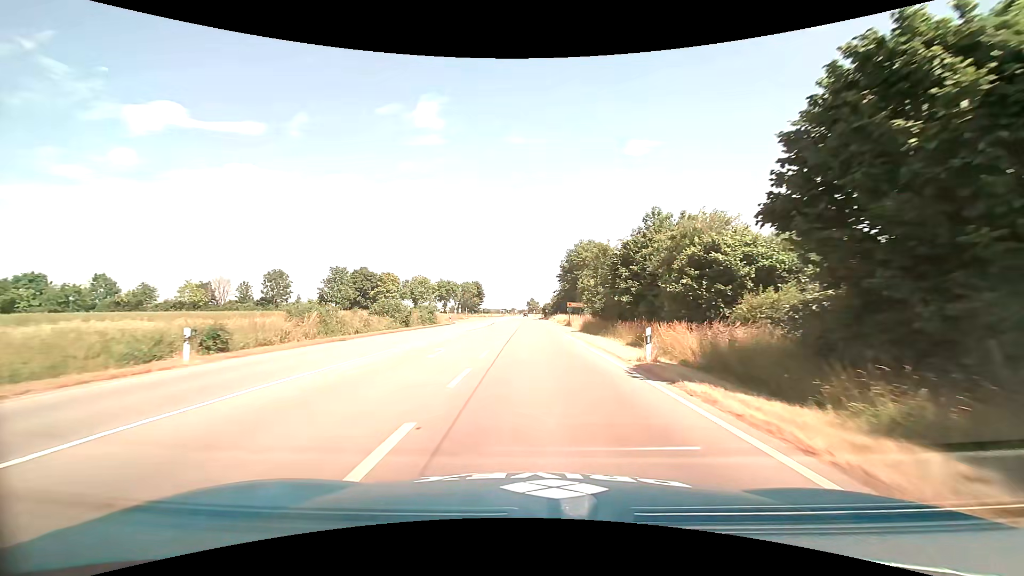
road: primary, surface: asphalt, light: Day
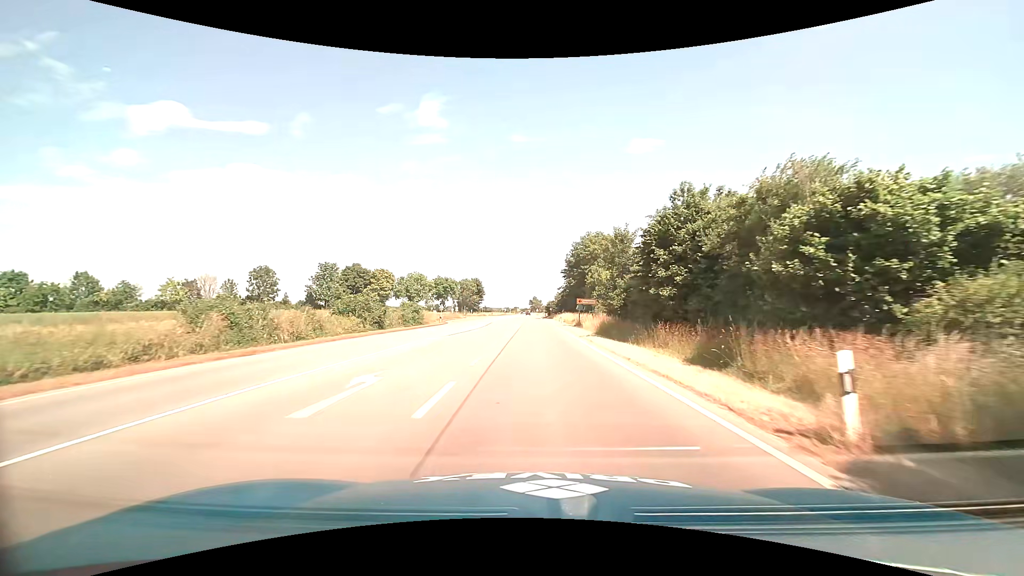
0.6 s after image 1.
(0.0, +8.6) m; 0°
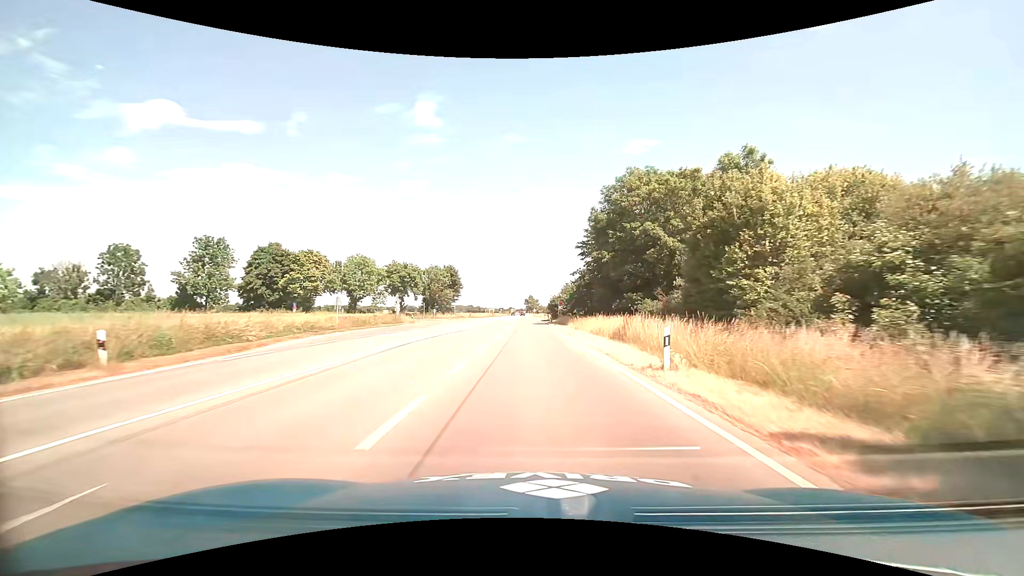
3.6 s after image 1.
(-0.2, +43.6) m; 0°
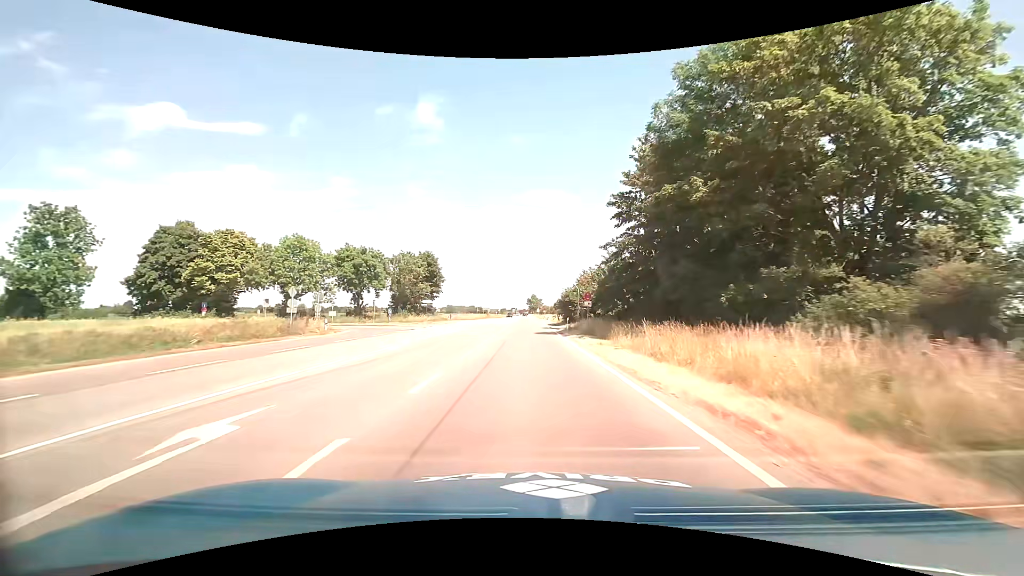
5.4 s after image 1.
(0.0, +26.6) m; 0°
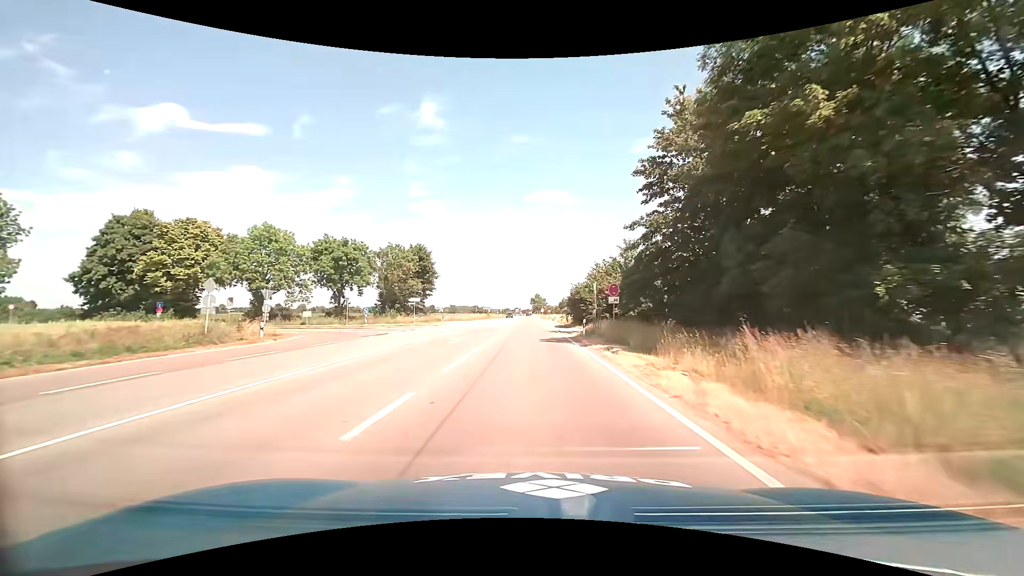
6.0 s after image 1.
(0.0, +8.9) m; 0°
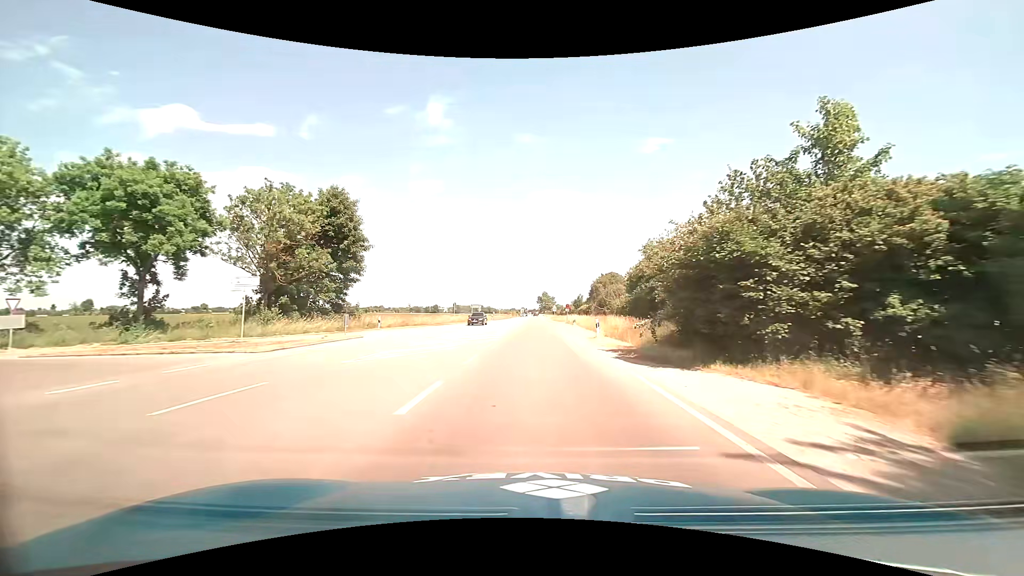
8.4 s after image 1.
(-0.3, +34.9) m; -1°
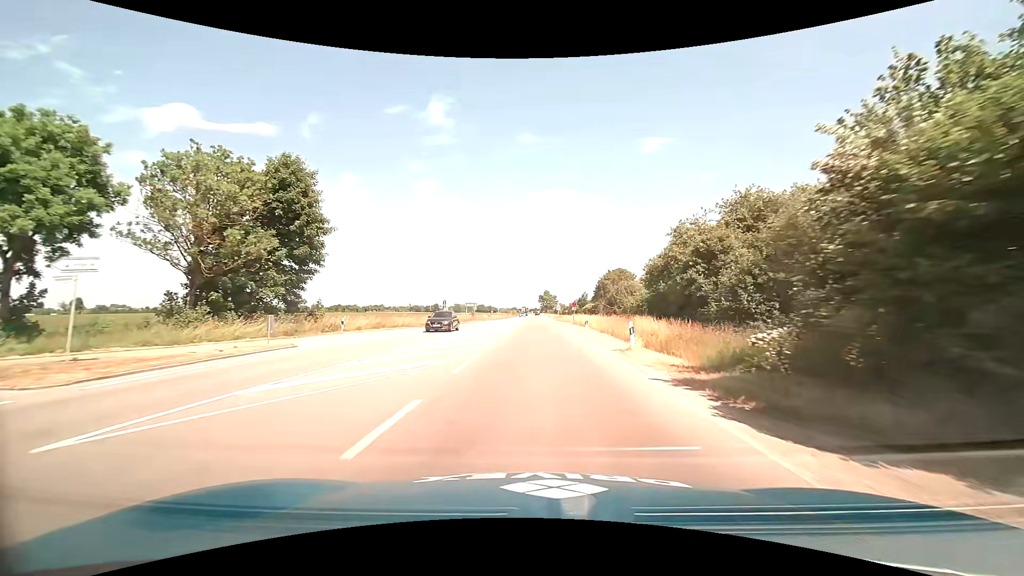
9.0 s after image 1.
(0.0, +8.4) m; 0°
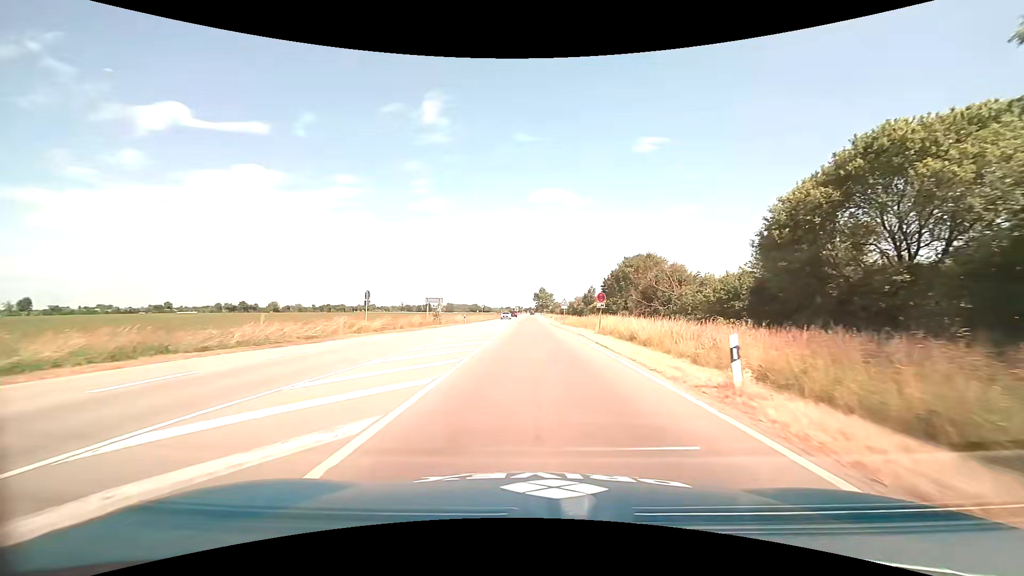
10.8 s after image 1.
(+0.1, +25.0) m; 0°
(0, +10) (0, +20) (0, +30) (0, +40) (0, +50) (0, +60) (-1, +70) (-1, +80) (-1, +90) (-1, +100) m
